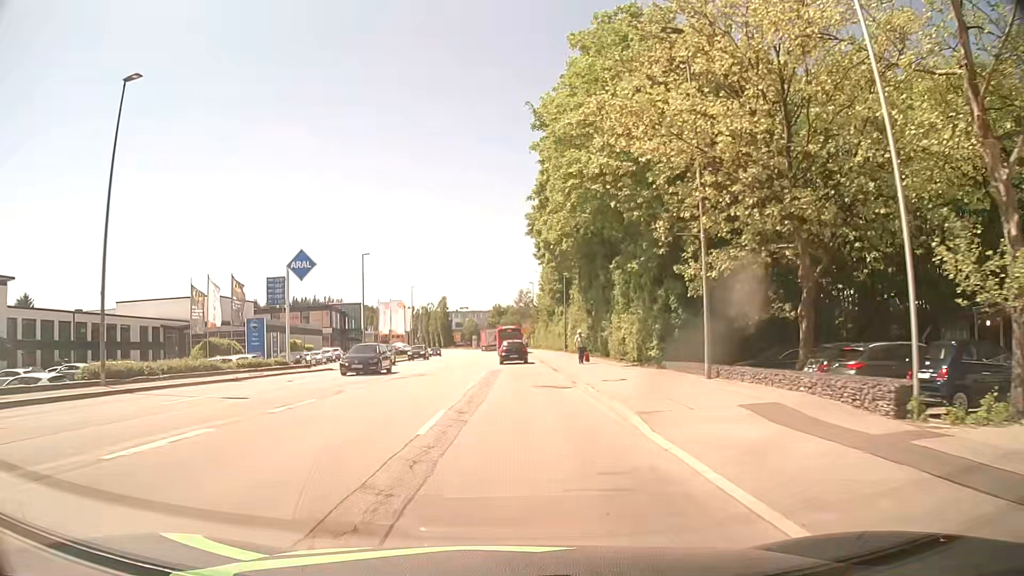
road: tertiary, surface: asphalt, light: Day
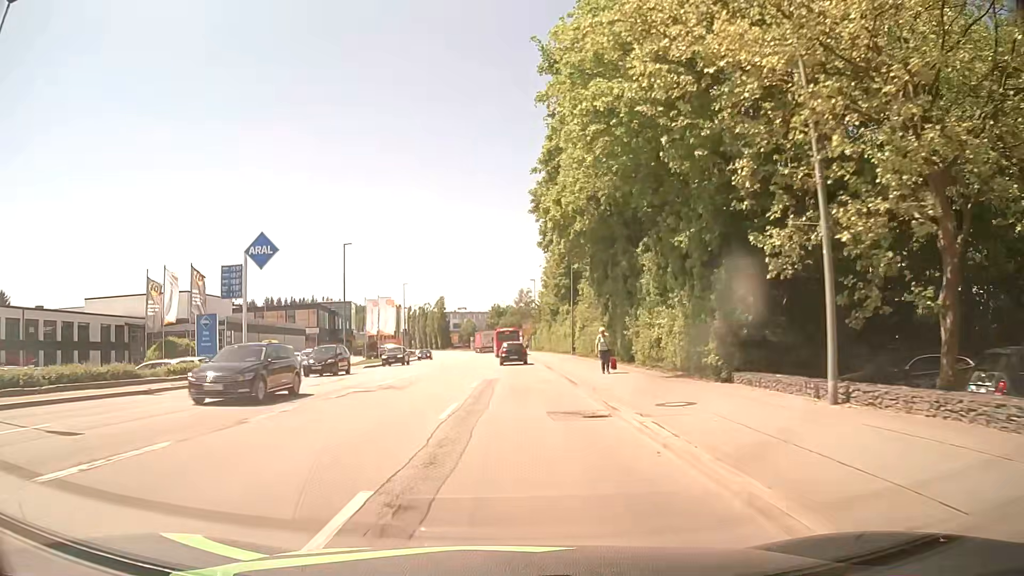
(0.0, +7.5) m; 0°
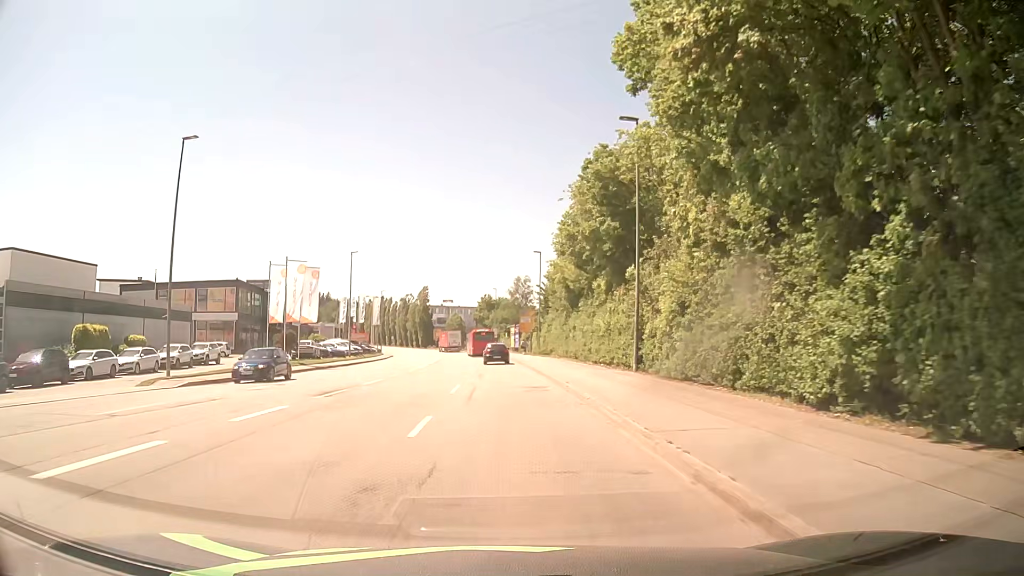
(0.0, +29.9) m; 0°
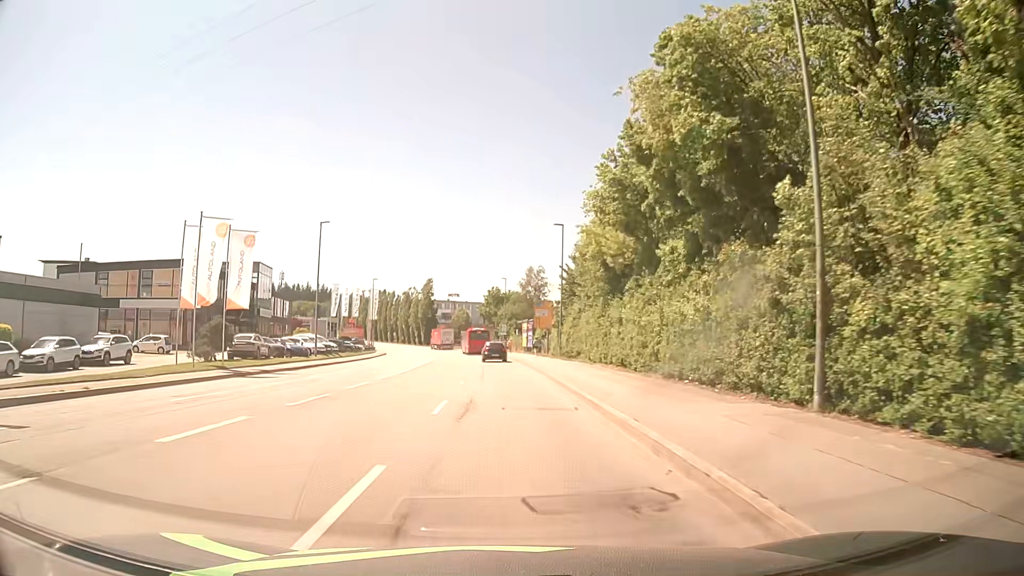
(-0.1, +15.0) m; -1°
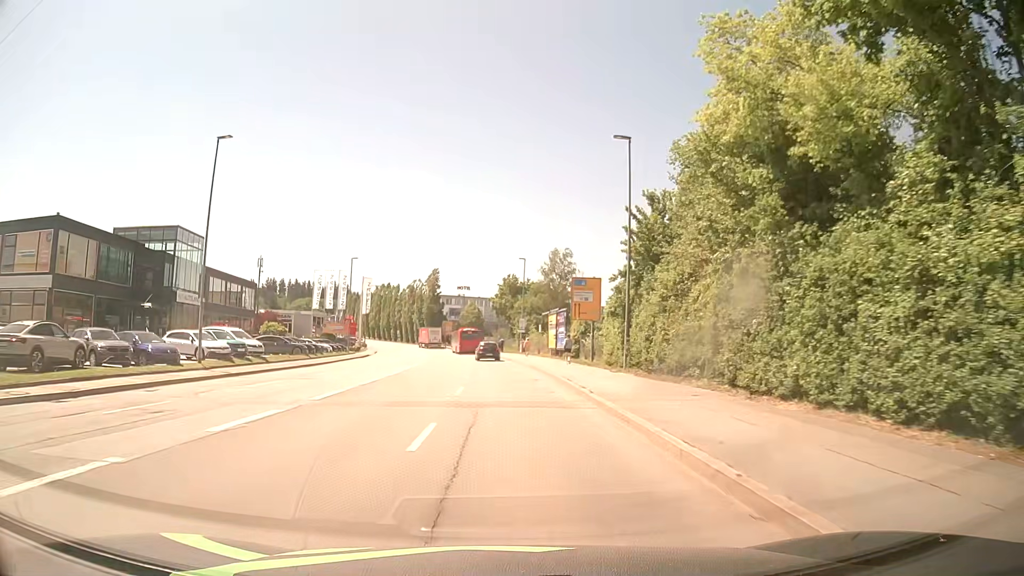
(-0.1, +22.6) m; -1°
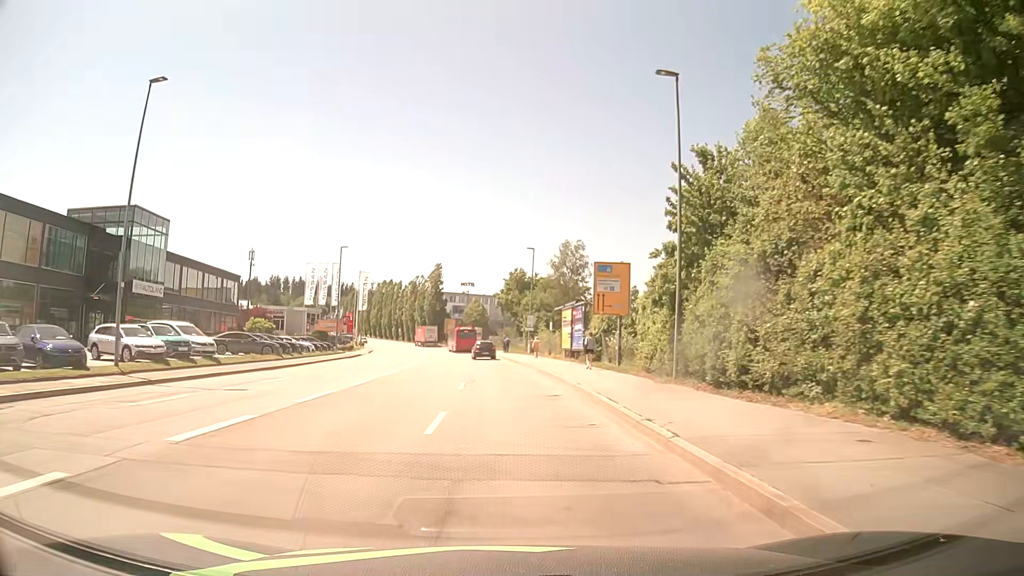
(-0.1, +7.5) m; -1°
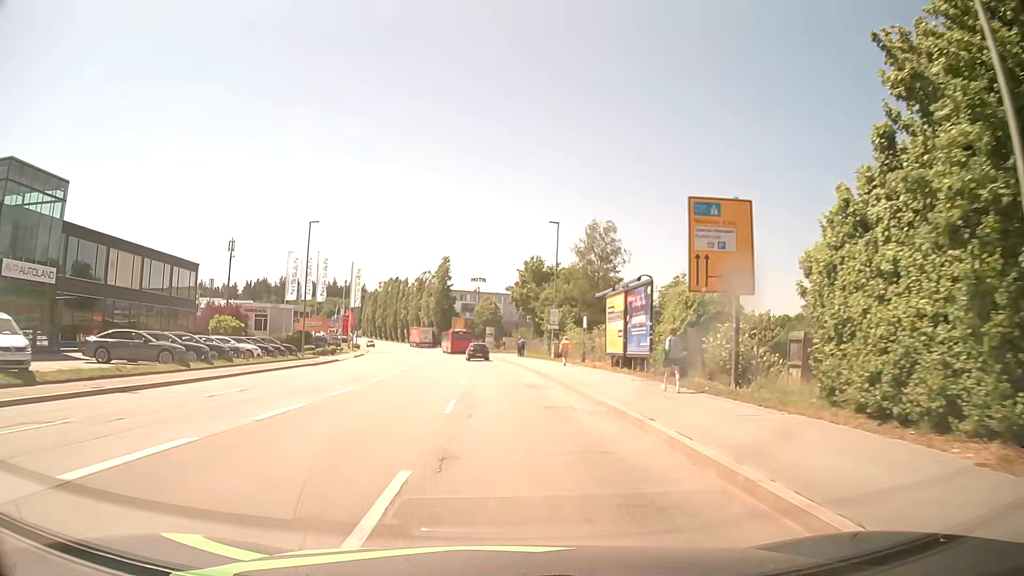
(0.0, +15.1) m; -1°
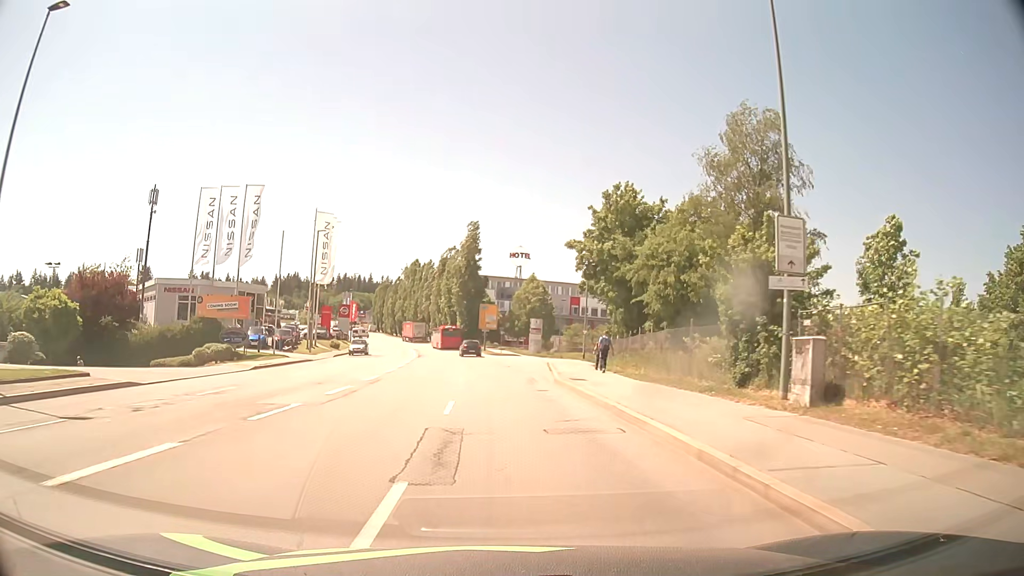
(-1.0, +36.7) m; -3°
(0, +10) (0, +20) (-1, +30) (-2, +40) (-2, +50) (-4, +60) (-5, +70) (-6, +80) (-8, +90) (-10, +99) m
